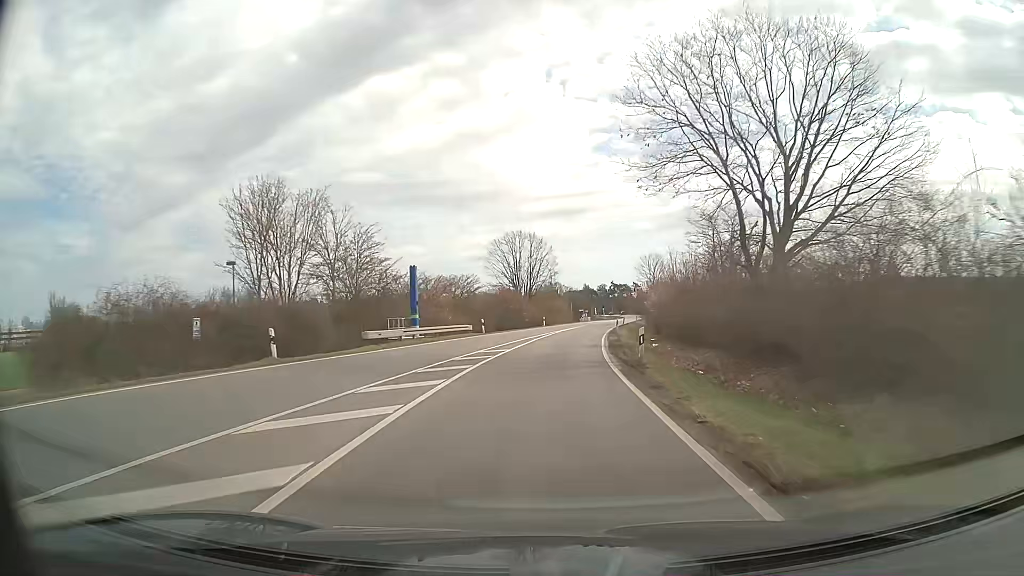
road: primary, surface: asphalt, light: Day
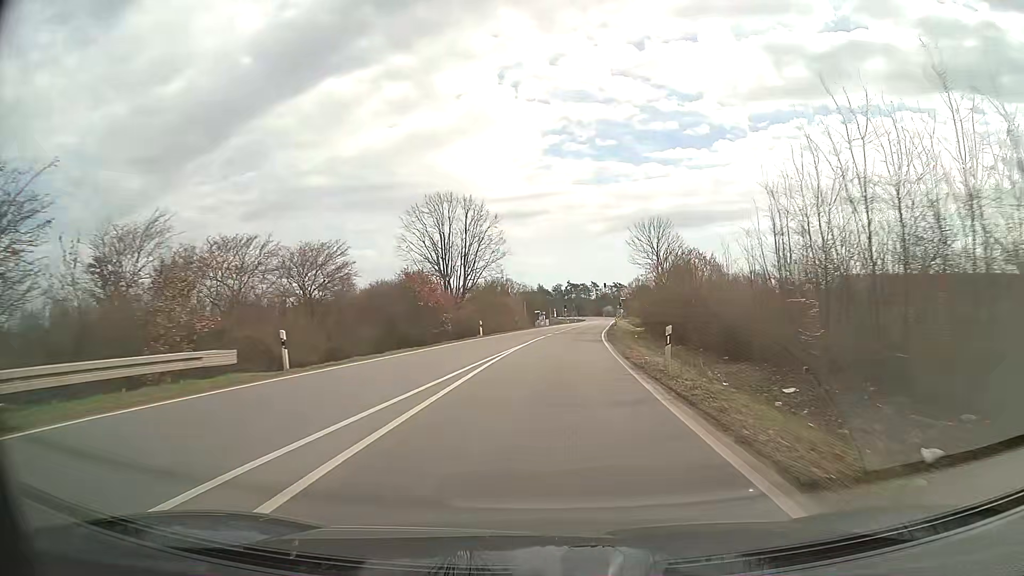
(+1.2, +31.6) m; +4°
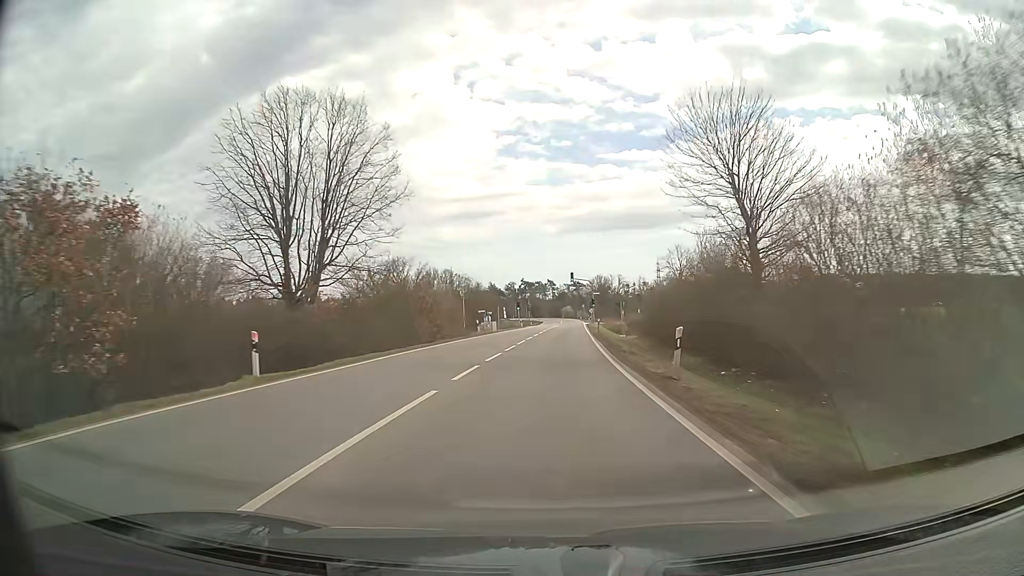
(+1.1, +31.9) m; +4°
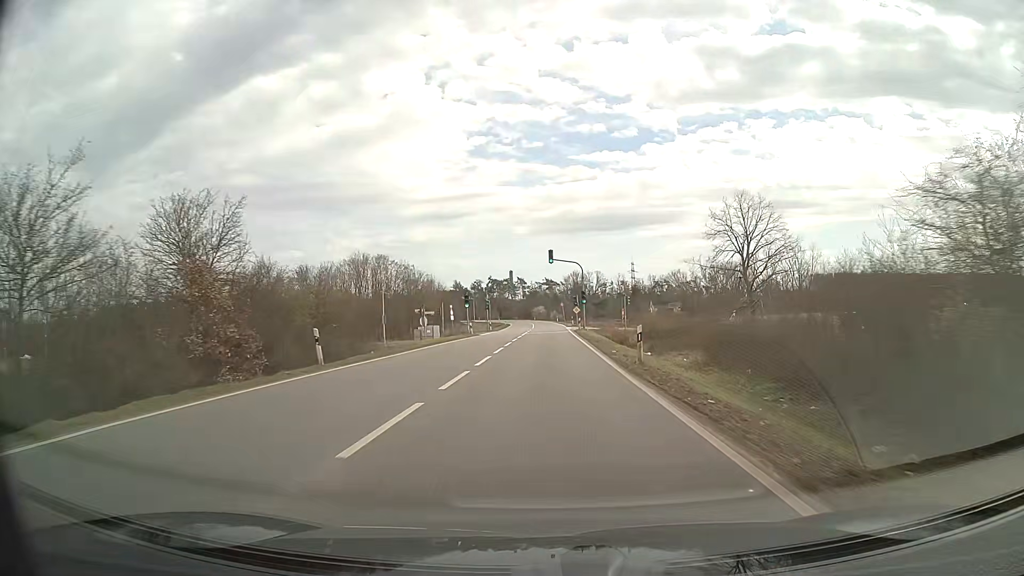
(+0.6, +32.1) m; +2°
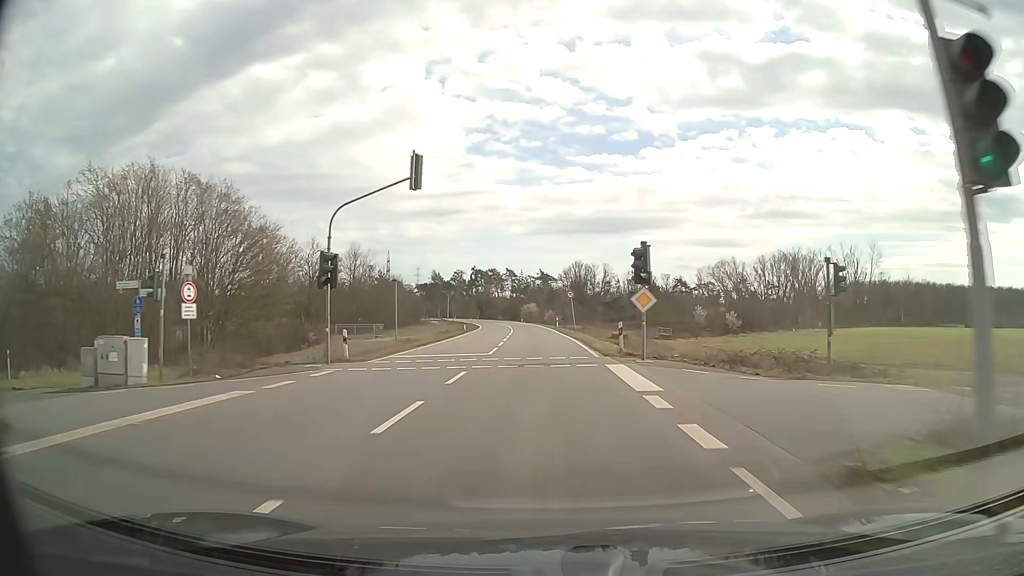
(+0.7, +53.7) m; +1°
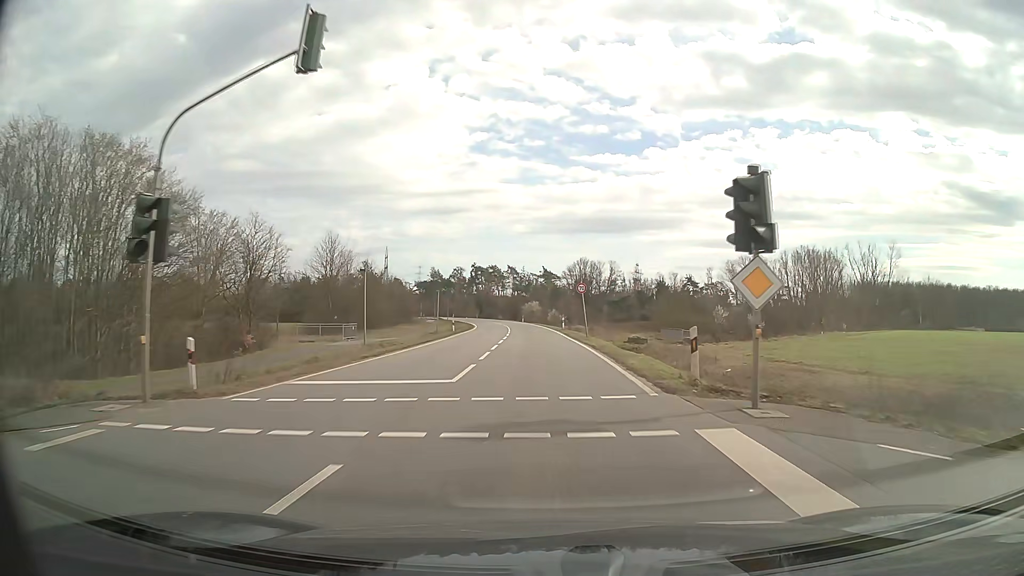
(0.0, +10.7) m; 0°
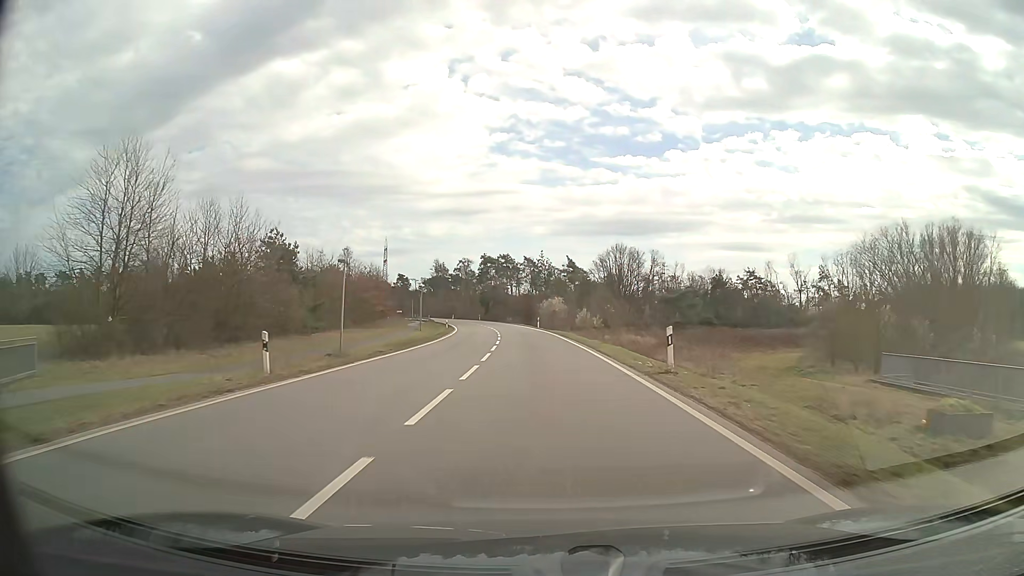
(-0.5, +43.0) m; -2°
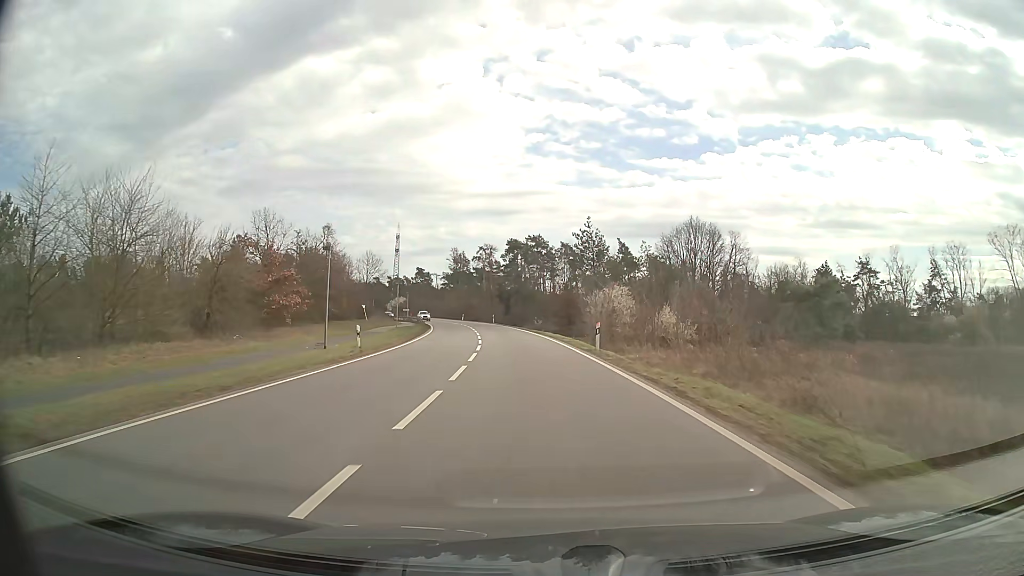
(-1.1, +42.9) m; -3°
(0, +10) (0, +20) (-1, +30) (-1, +40) (-2, +50) (-4, +60) (-5, +70) (-7, +80) (-9, +89) (-11, +99) m
